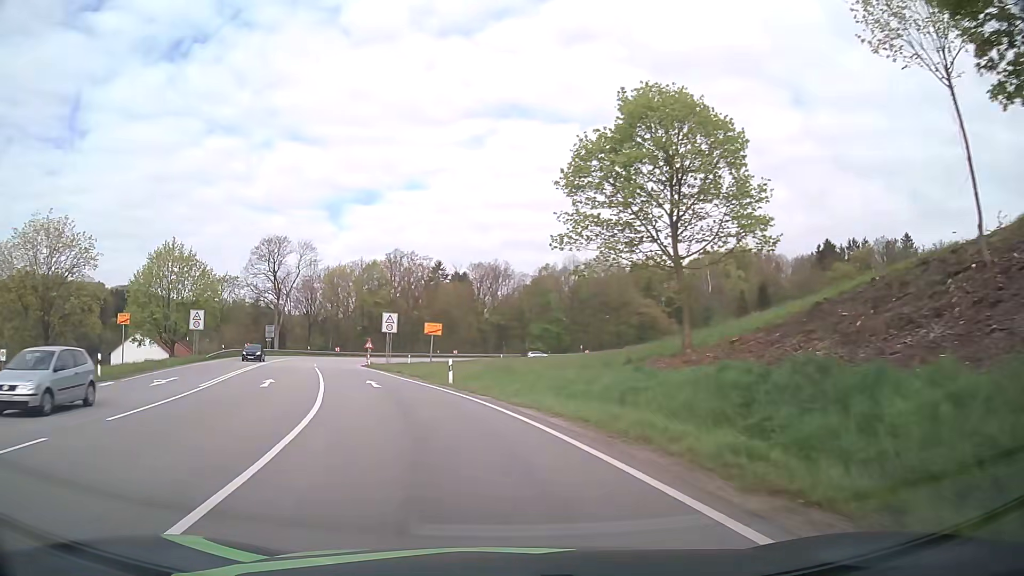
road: primary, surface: asphalt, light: Day
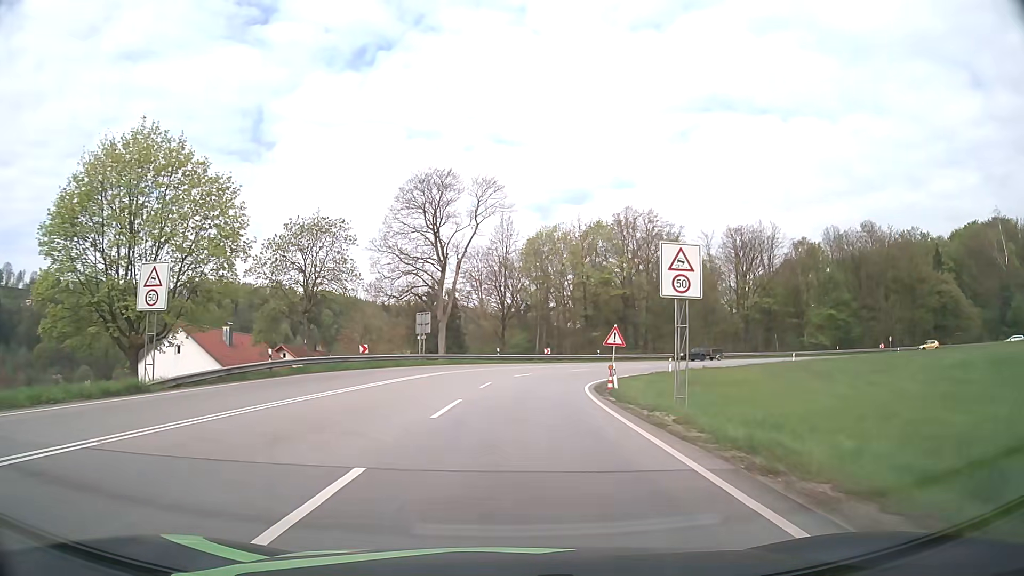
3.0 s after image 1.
(-8.5, +37.0) m; -19°
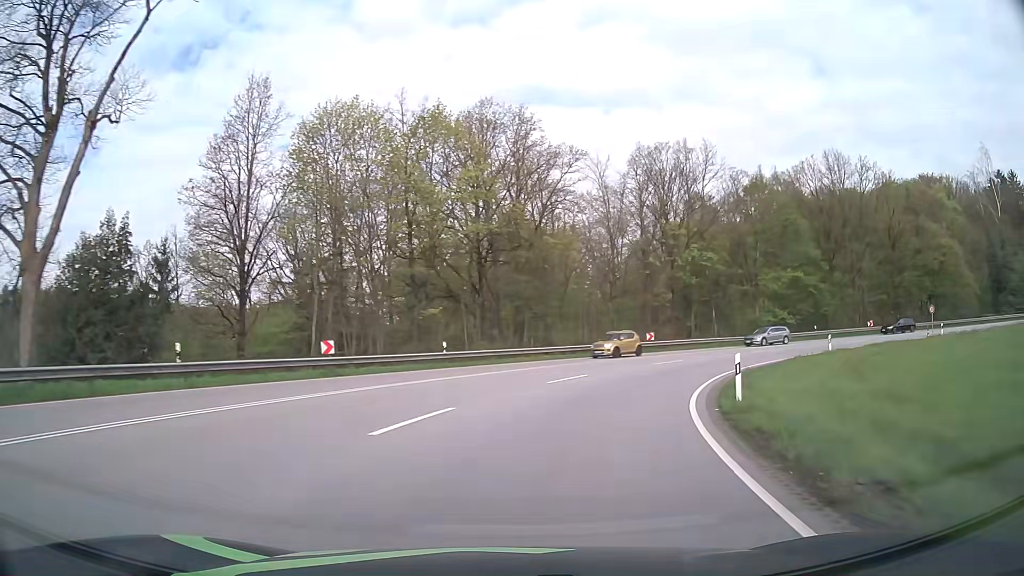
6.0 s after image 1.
(+3.3, +38.2) m; +15°
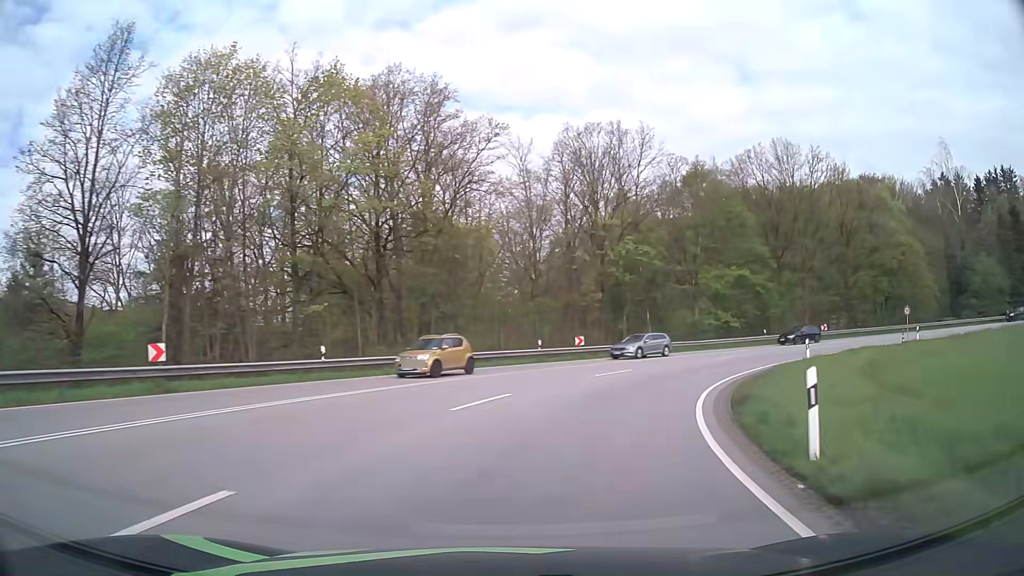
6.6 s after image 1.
(+0.5, +7.6) m; +7°
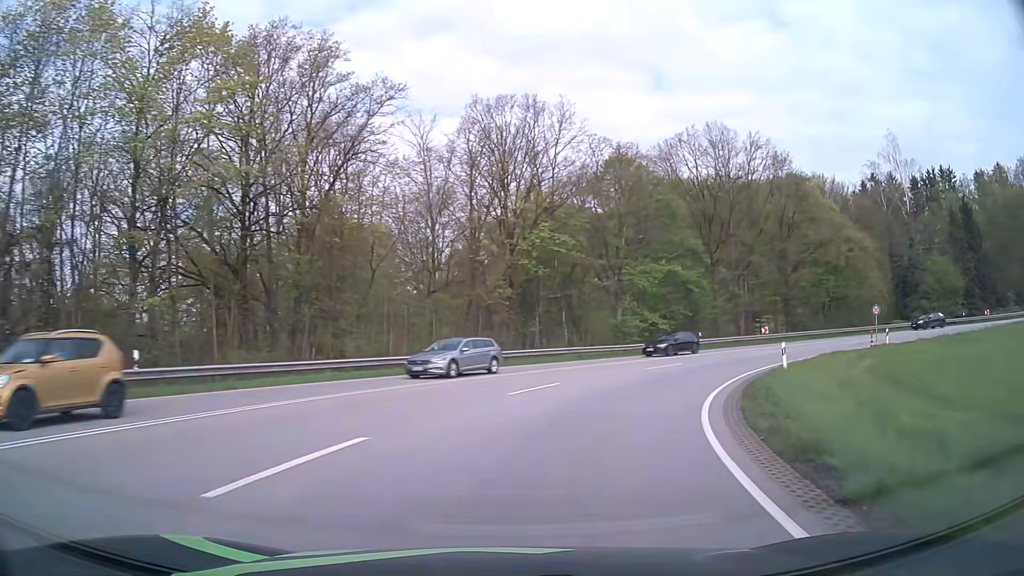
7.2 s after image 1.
(+0.5, +7.6) m; +8°
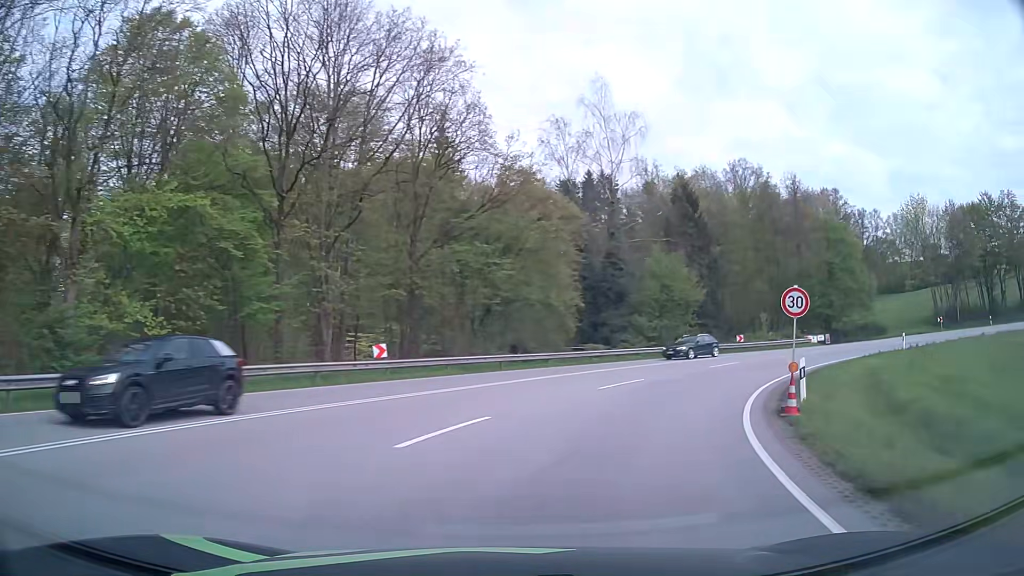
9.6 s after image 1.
(+8.7, +28.1) m; +36°
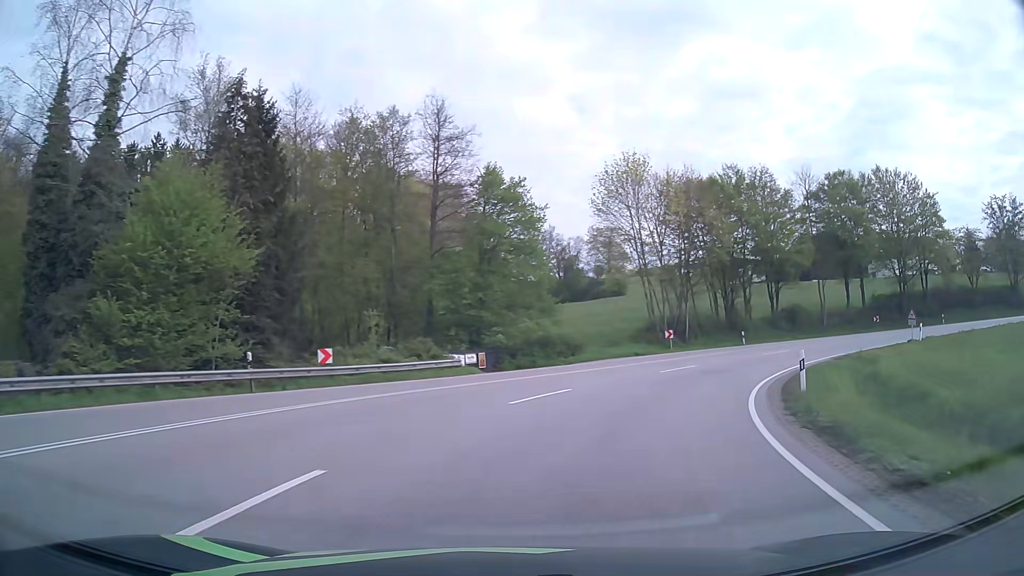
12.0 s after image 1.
(+8.6, +26.0) m; +35°
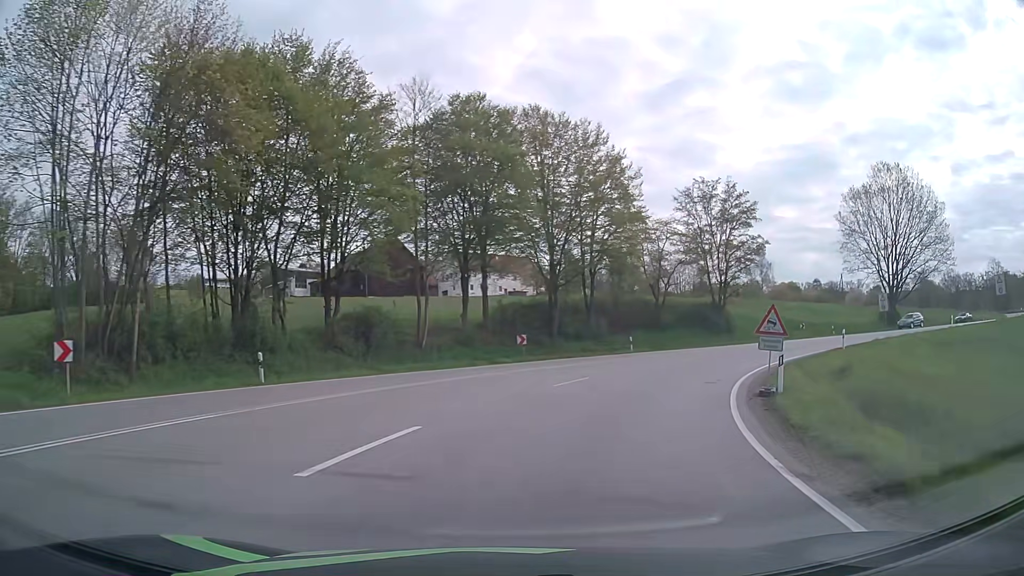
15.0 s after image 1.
(+9.7, +27.4) m; +39°
